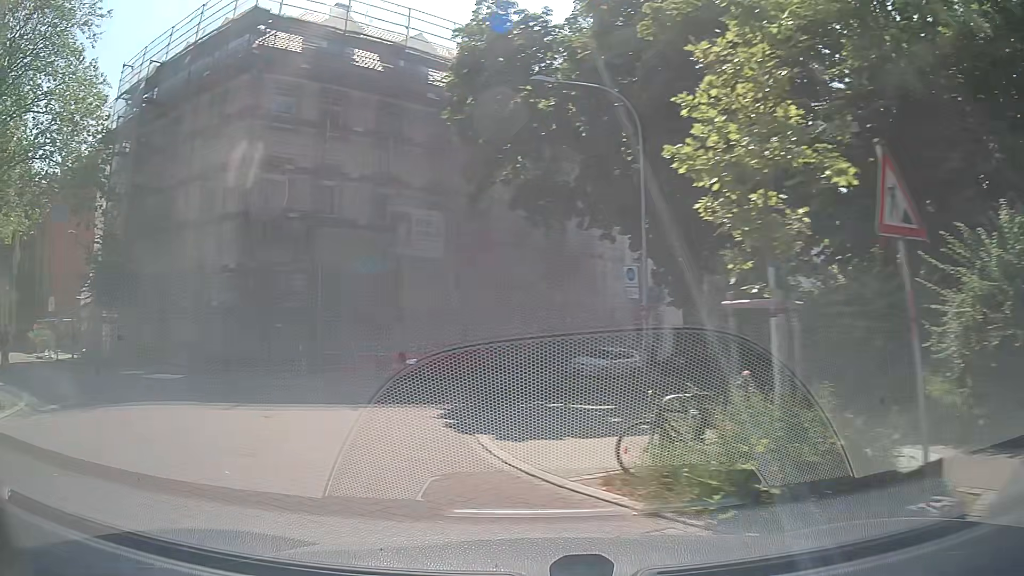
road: service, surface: paved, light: Day
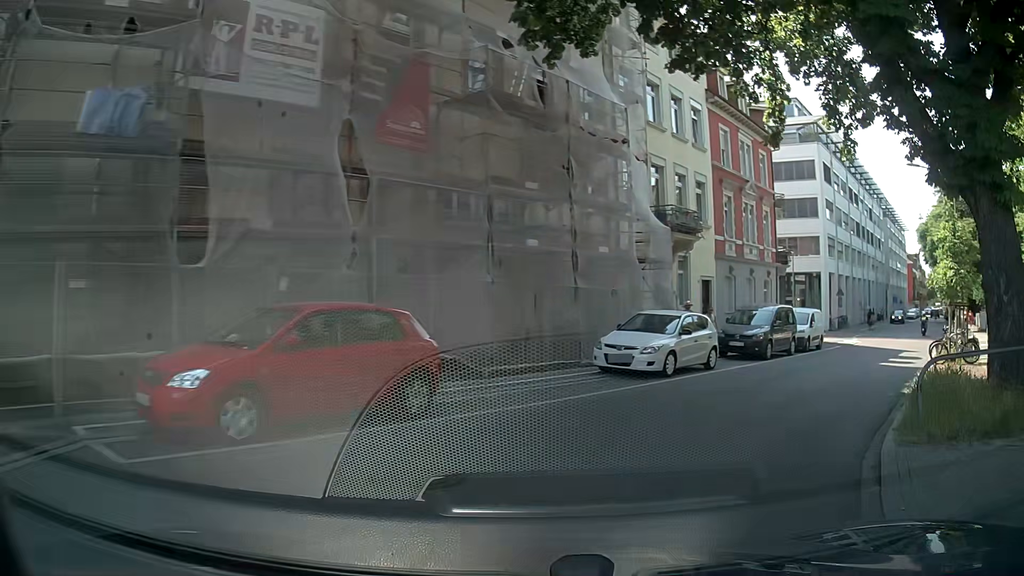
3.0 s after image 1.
(-2.4, +17.9) m; +10°
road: residential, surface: paving_stones
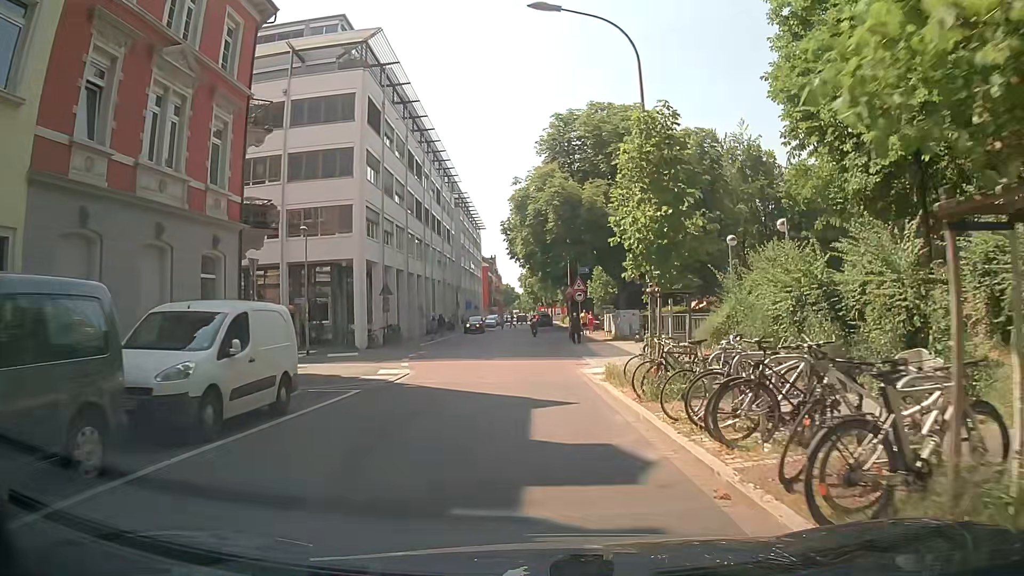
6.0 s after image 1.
(+7.9, +18.2) m; +34°
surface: asphalt
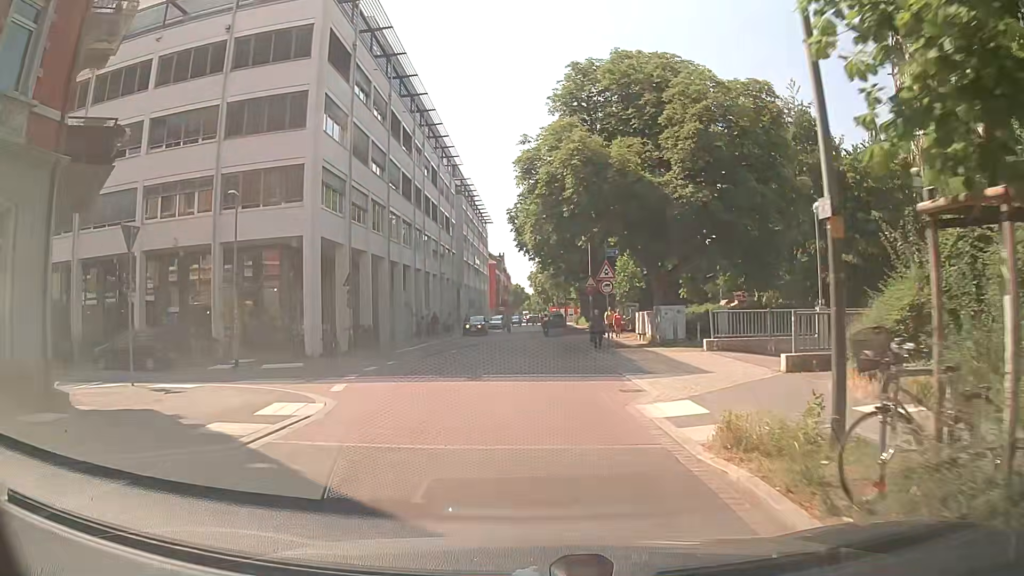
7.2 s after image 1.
(+0.2, +9.4) m; +1°
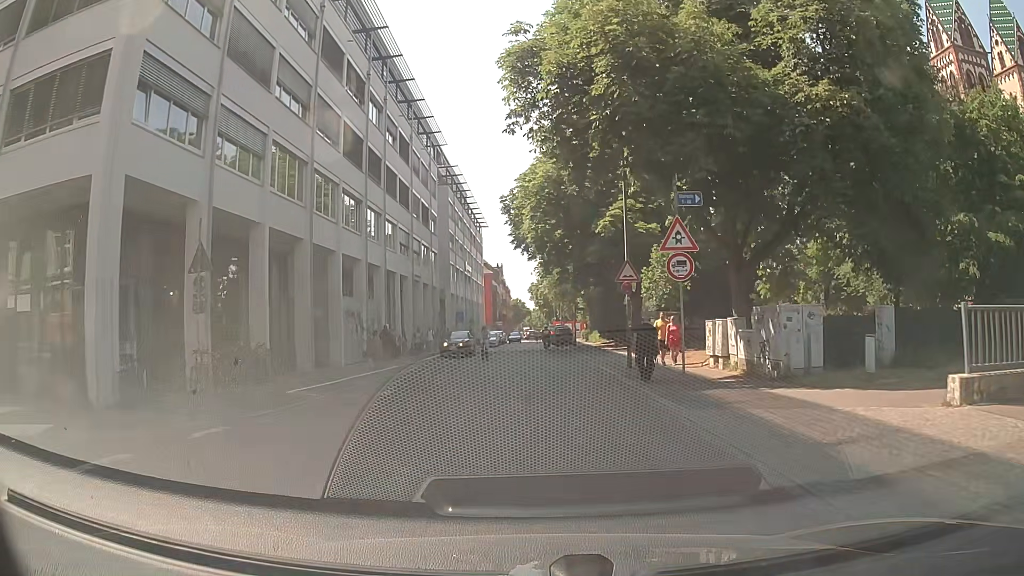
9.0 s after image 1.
(-0.2, +14.0) m; -1°
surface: paving_stones
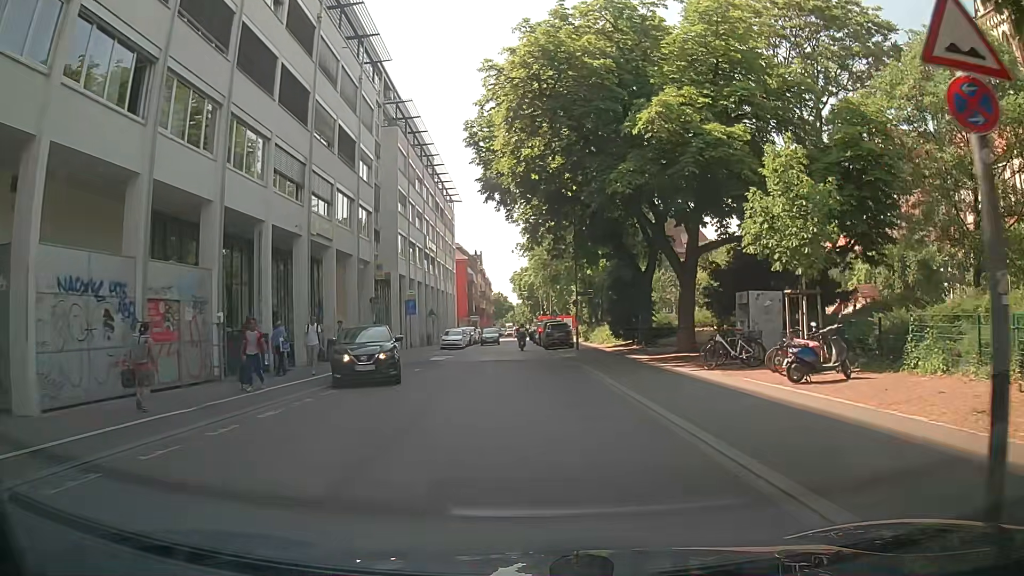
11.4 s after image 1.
(+0.3, +18.9) m; +2°
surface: asphalt
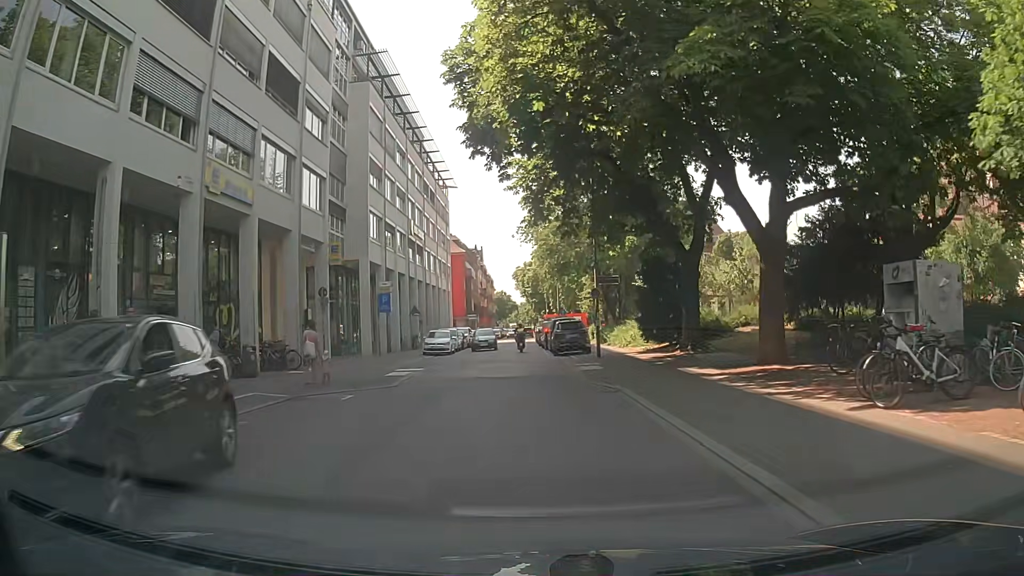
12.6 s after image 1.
(-0.1, +9.5) m; 0°
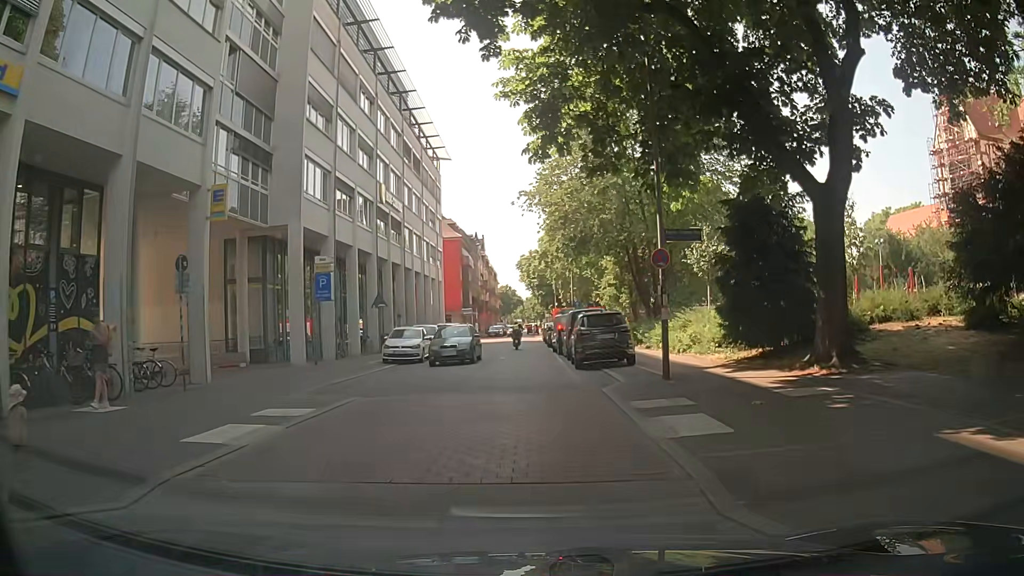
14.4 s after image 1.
(0.0, +11.7) m; 0°
